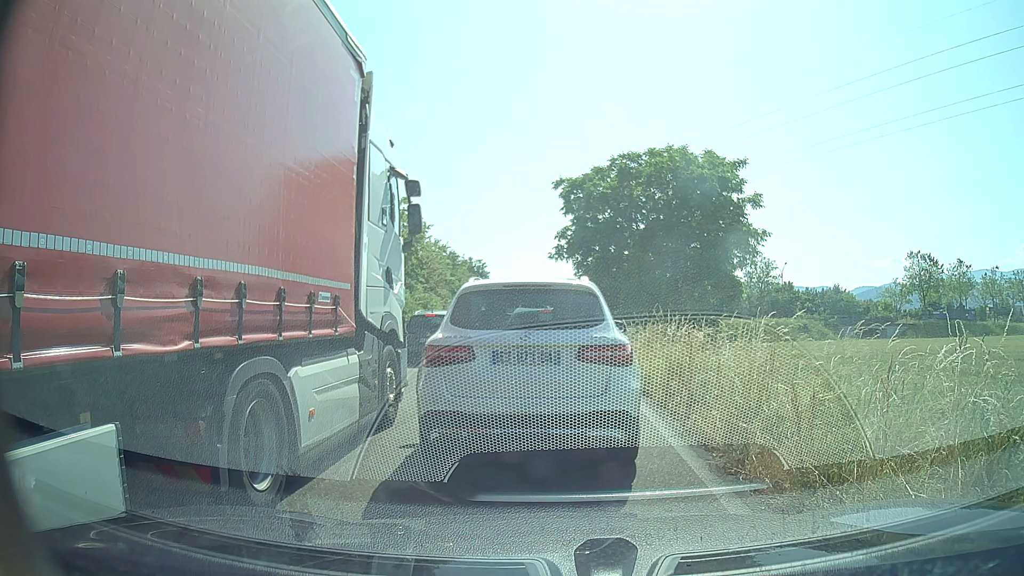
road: trunk_link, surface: asphalt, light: Day
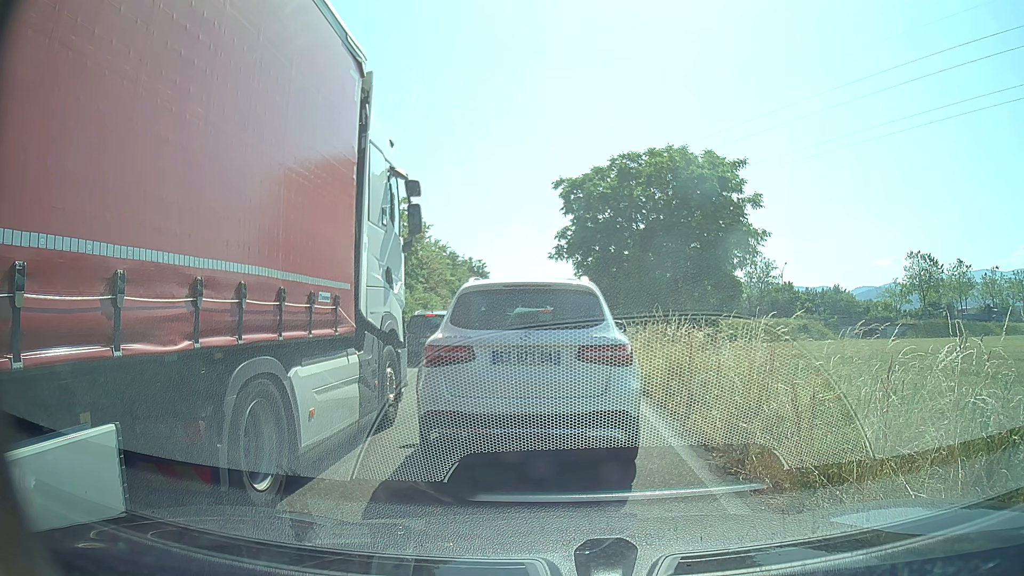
(0.0, 0.0) m; 0°
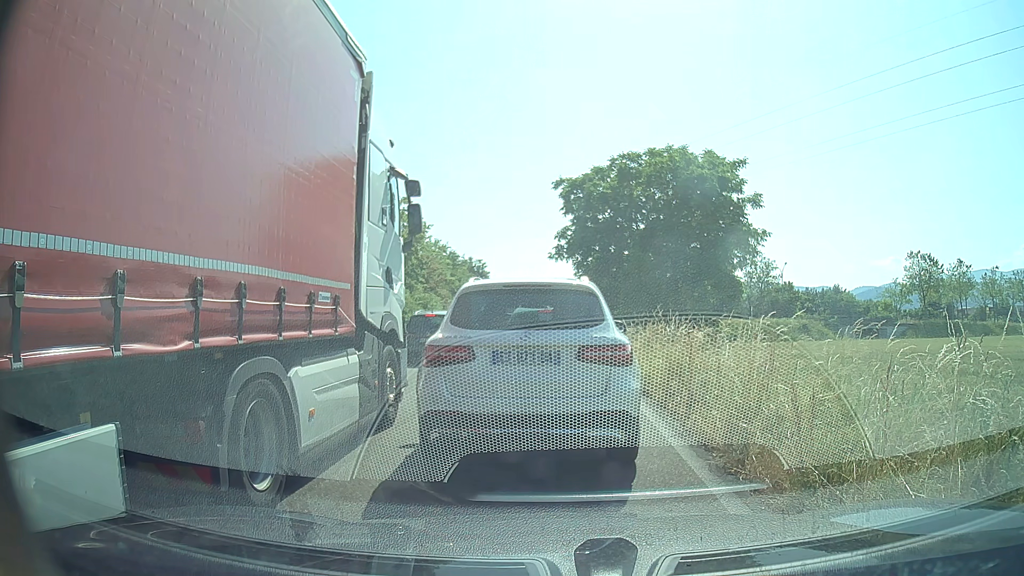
(0.0, 0.0) m; 0°
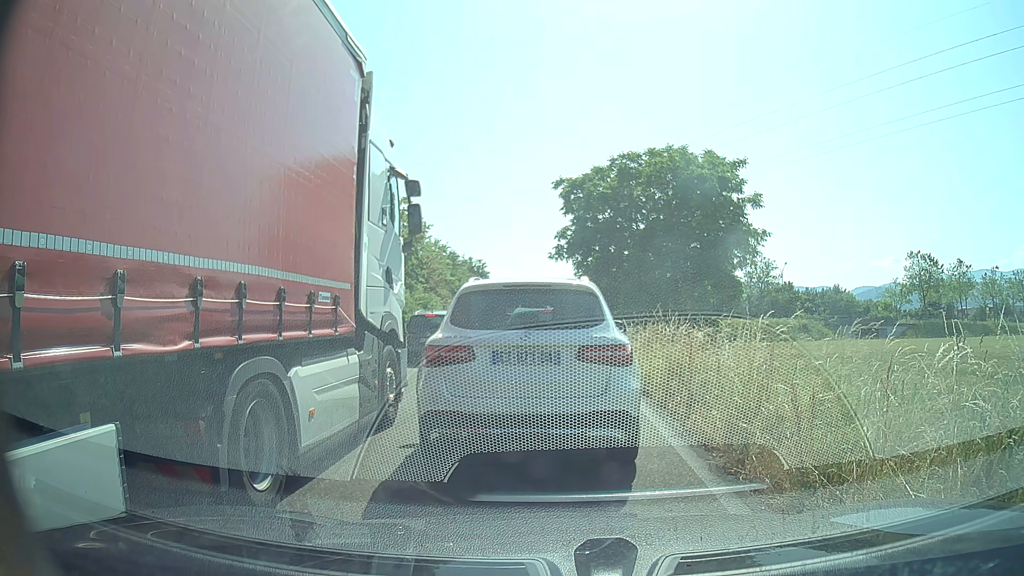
(0.0, 0.0) m; 0°
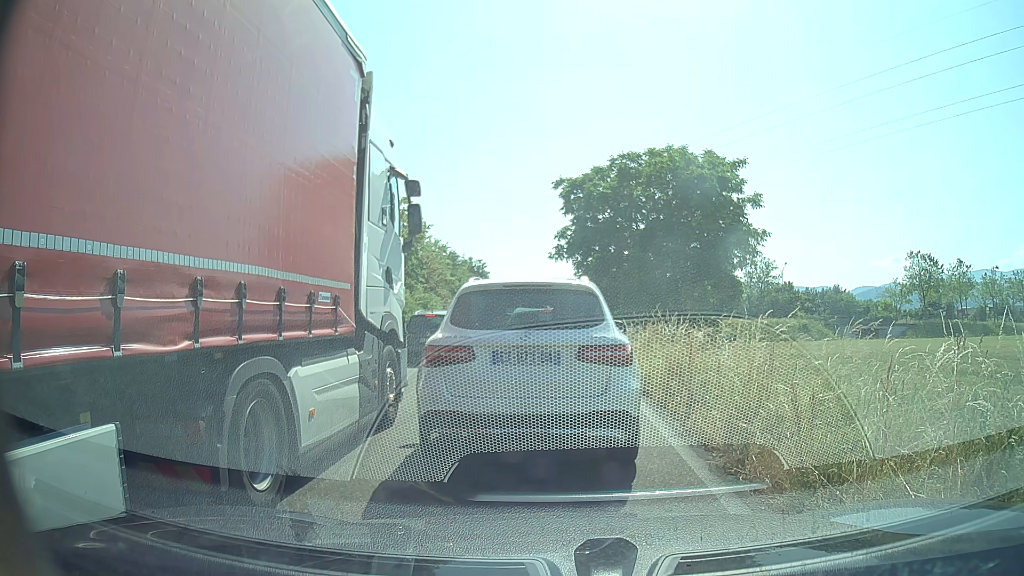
(0.0, 0.0) m; 0°
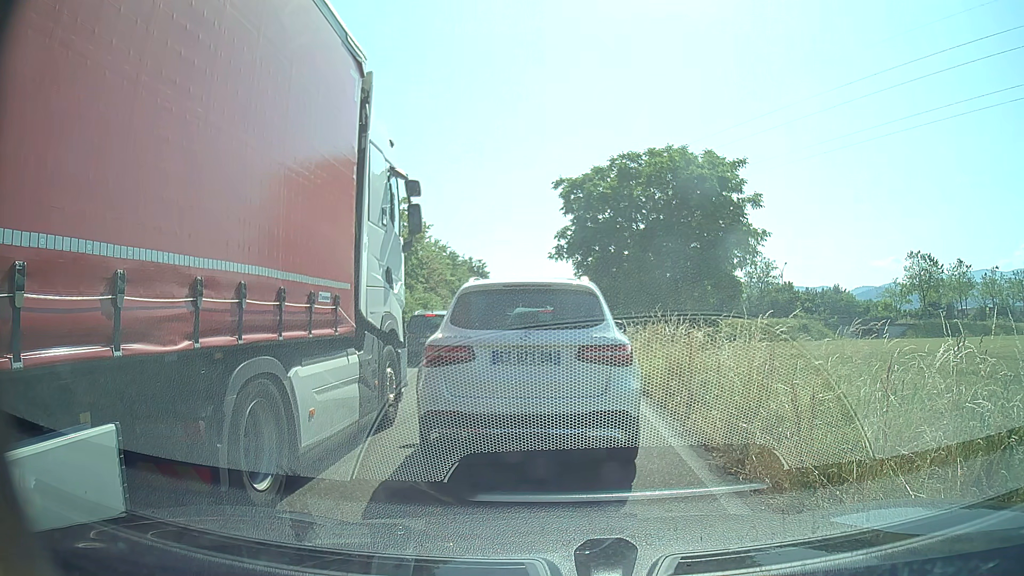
(0.0, 0.0) m; 0°
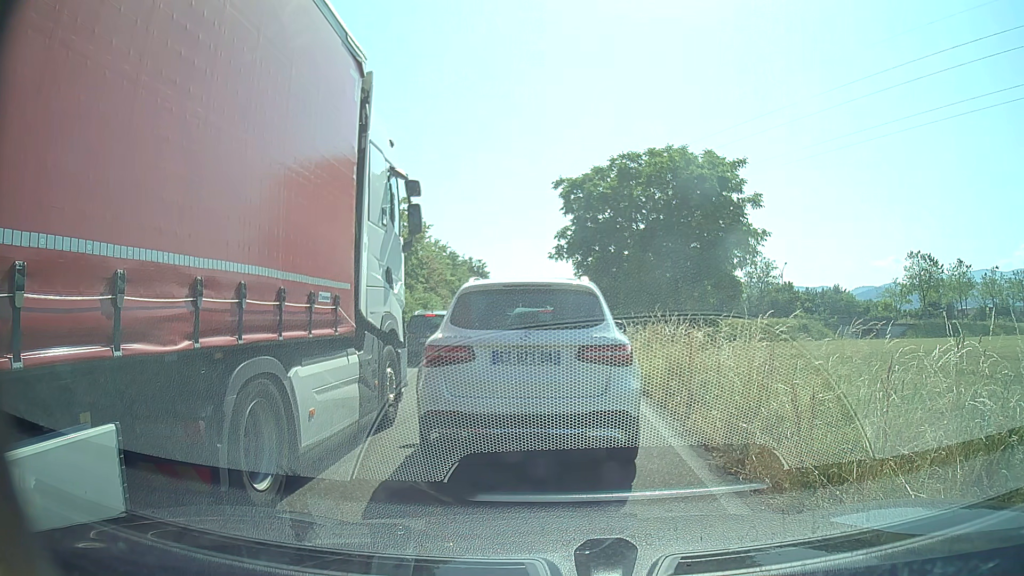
(0.0, 0.0) m; 0°
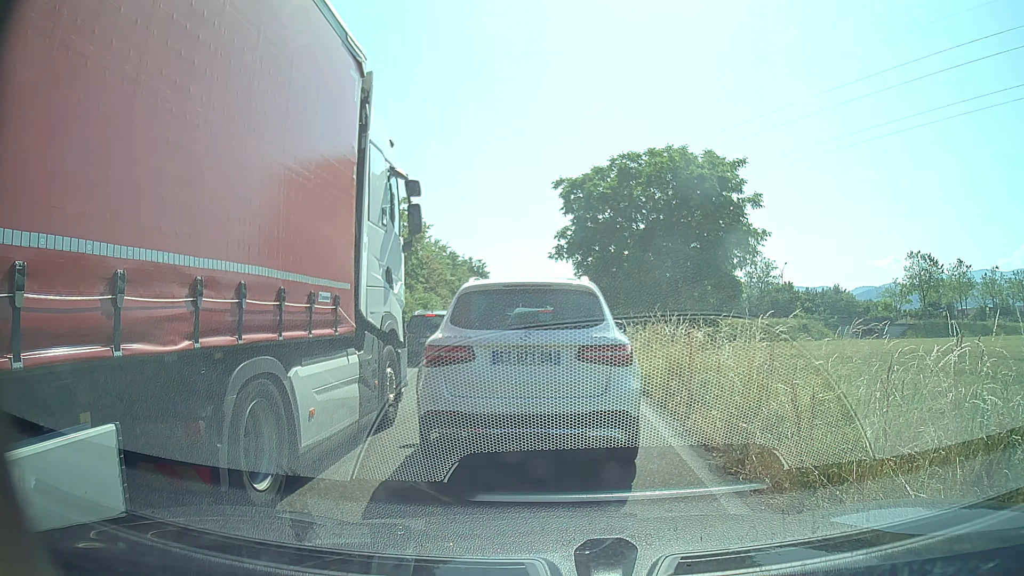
(0.0, 0.0) m; 0°
